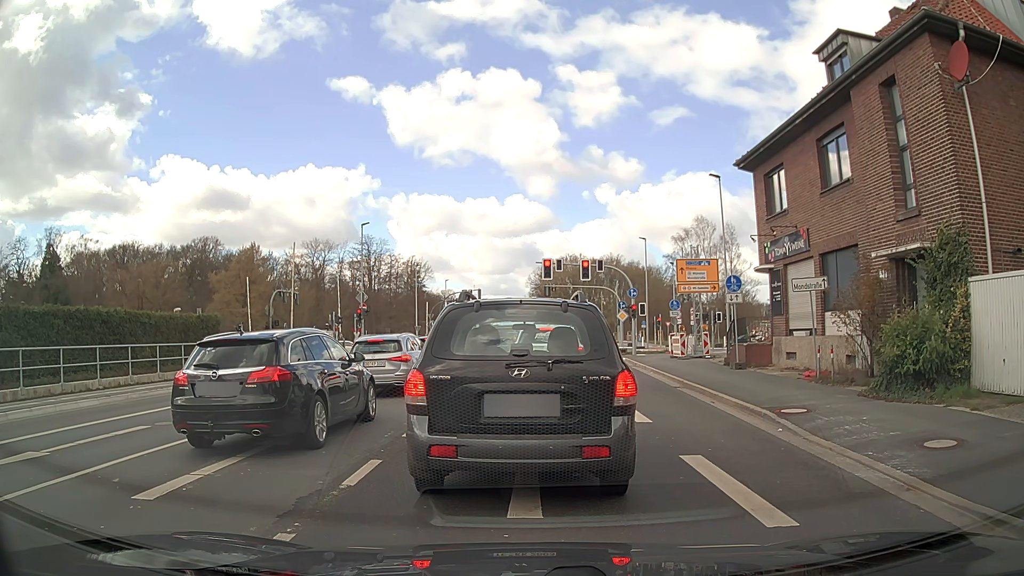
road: secondary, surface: asphalt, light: Day
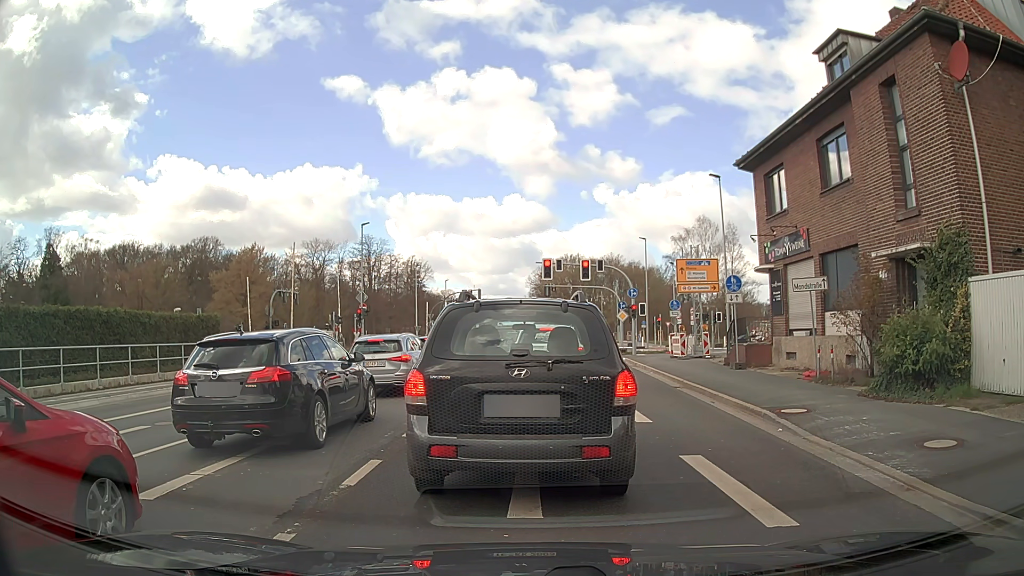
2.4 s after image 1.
(0.0, 0.0) m; 0°
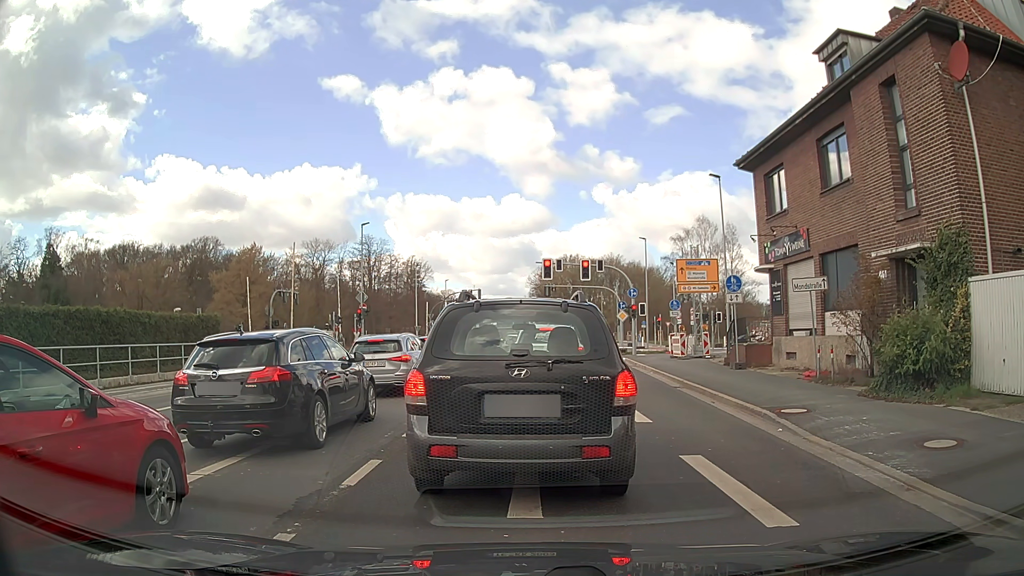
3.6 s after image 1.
(0.0, 0.0) m; 0°
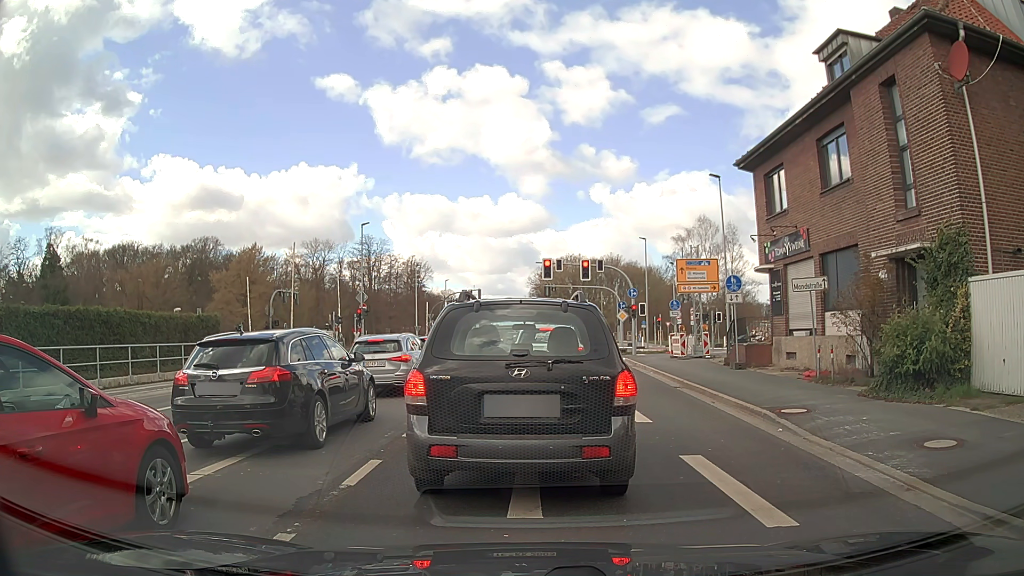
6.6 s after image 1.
(0.0, 0.0) m; 0°
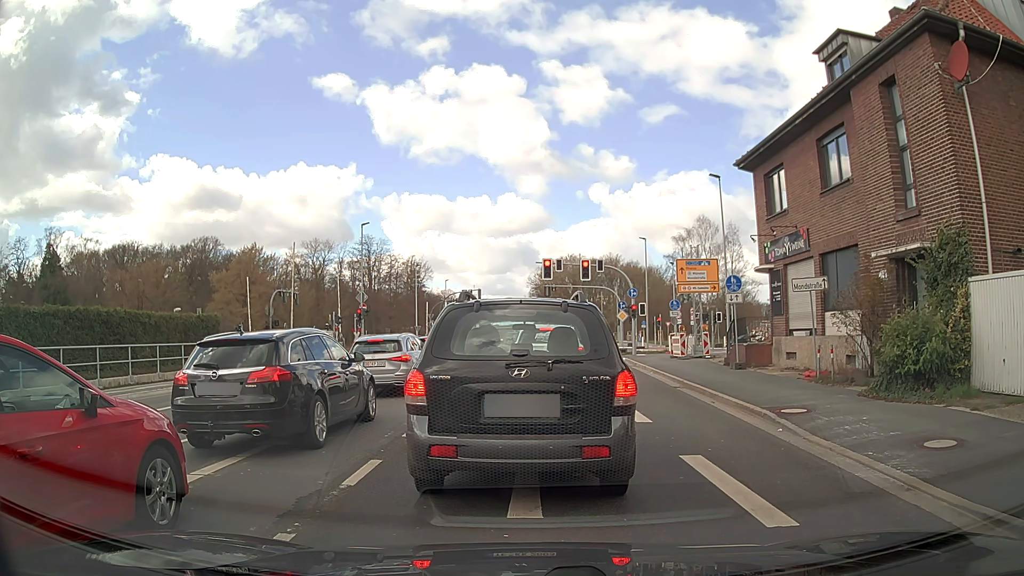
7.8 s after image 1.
(0.0, 0.0) m; 0°
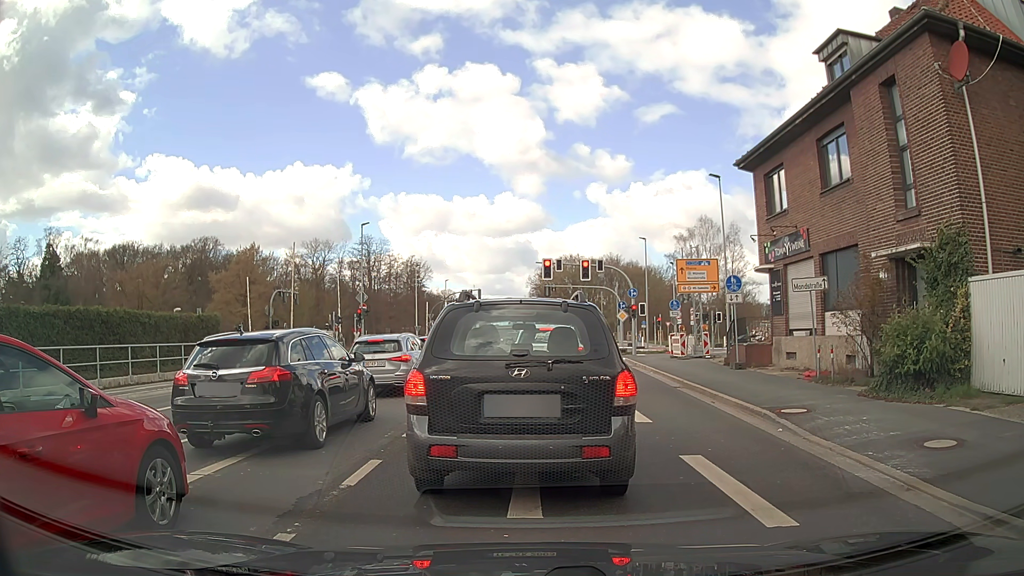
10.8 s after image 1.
(0.0, 0.0) m; 0°
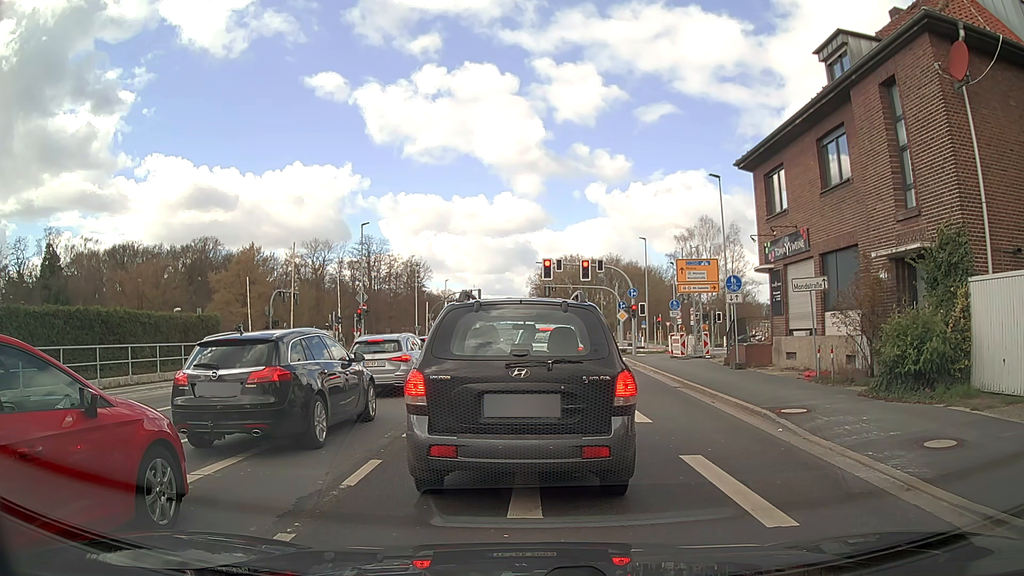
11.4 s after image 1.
(0.0, 0.0) m; 0°
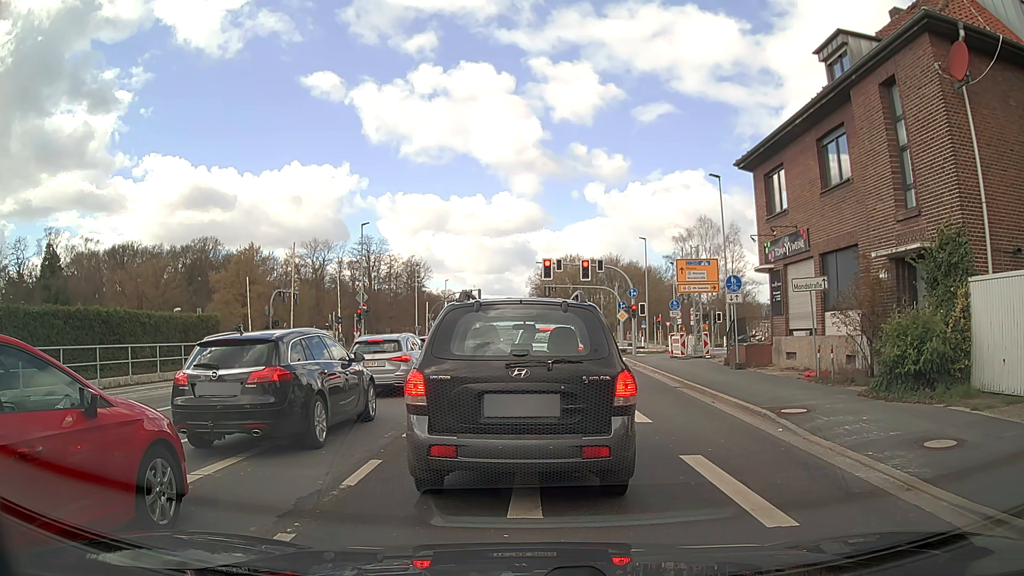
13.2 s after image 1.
(0.0, 0.0) m; 0°
(0, +10) (0, +20) (-1, +30) (-1, +40) (0, +50) (0, +60) (0, +70) (+1, +80) (+1, +90) (+1, +100) m
